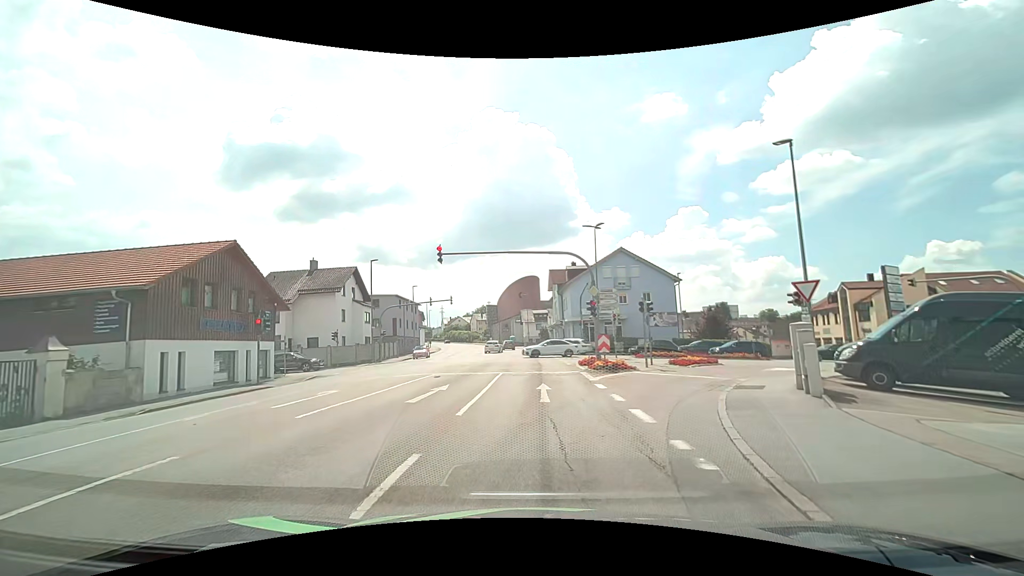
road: tertiary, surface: asphalt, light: Day
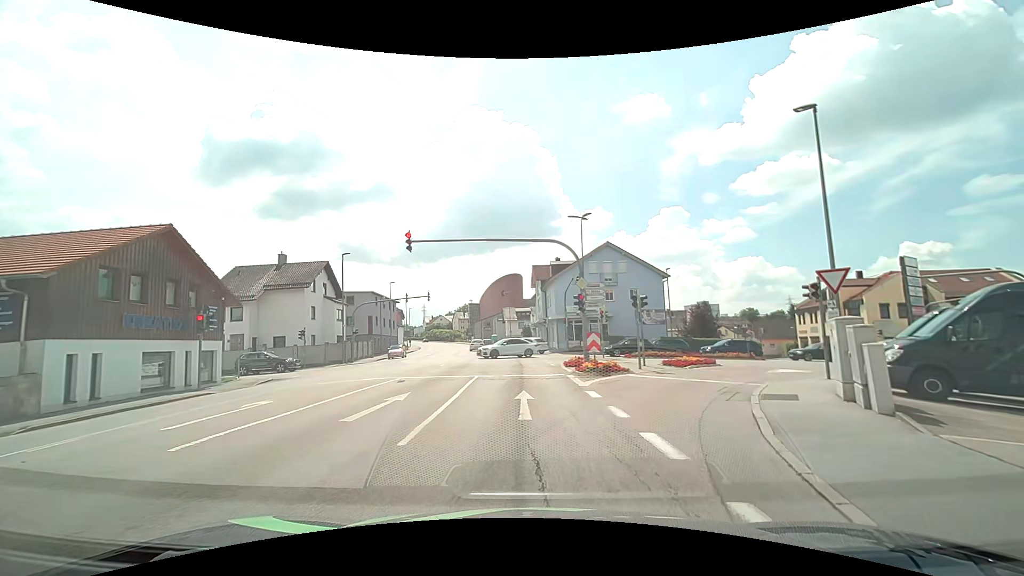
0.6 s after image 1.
(+0.1, +2.7) m; +4°
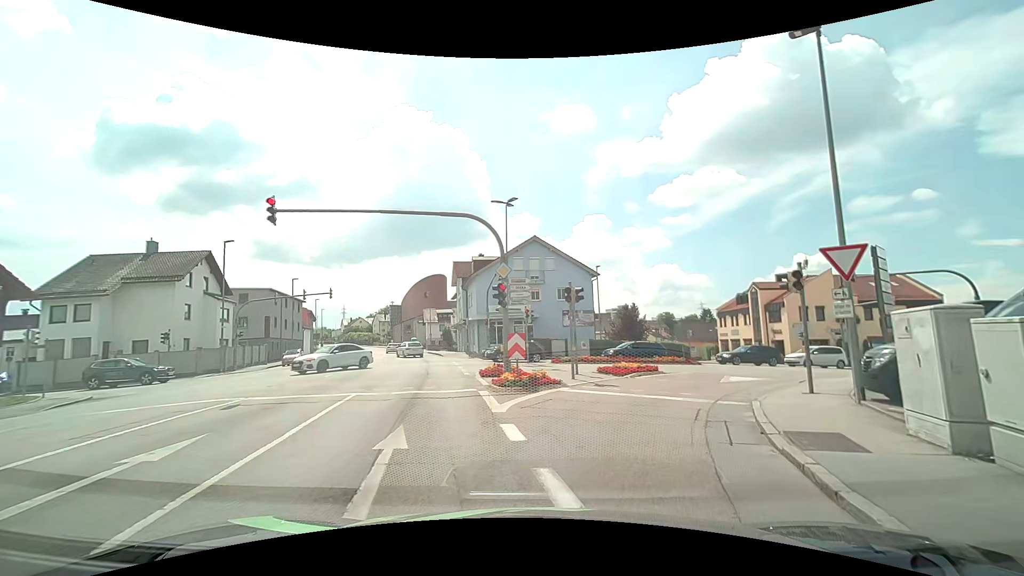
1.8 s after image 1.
(+0.2, +4.9) m; +7°
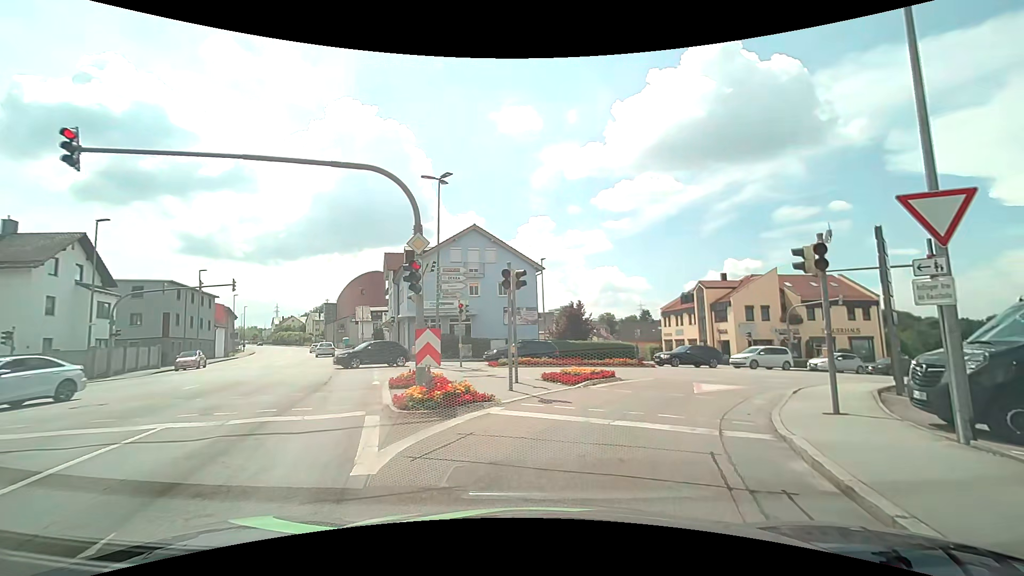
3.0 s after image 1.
(+0.3, +4.4) m; +6°
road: tertiary_link
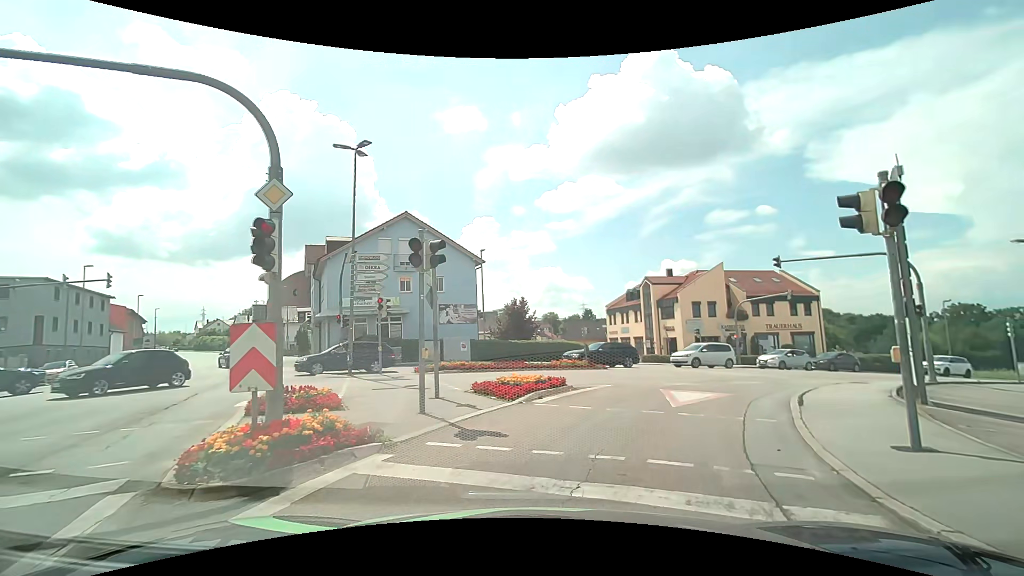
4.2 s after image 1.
(+0.3, +4.0) m; +6°
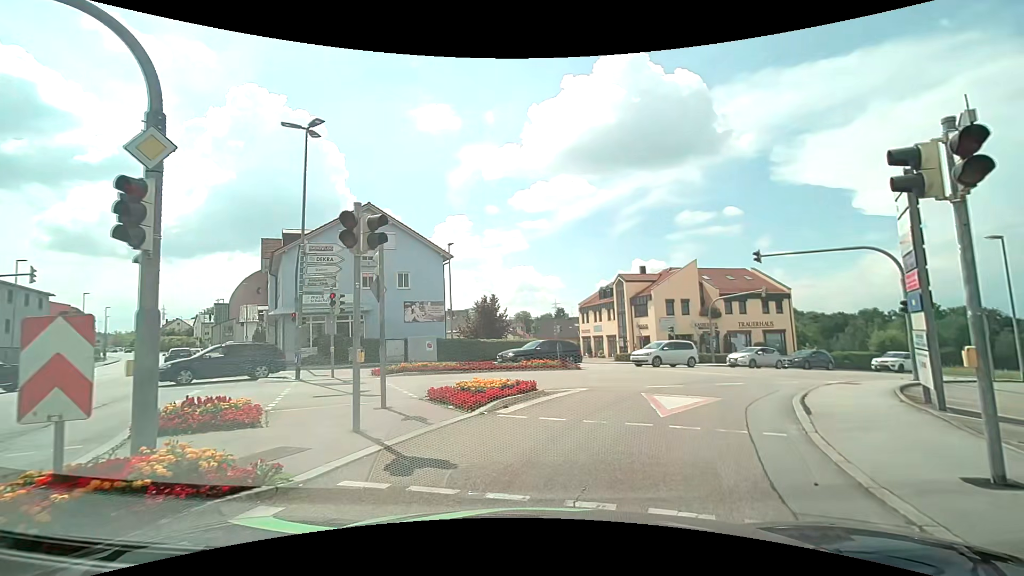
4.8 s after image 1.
(+0.1, +1.7) m; +5°
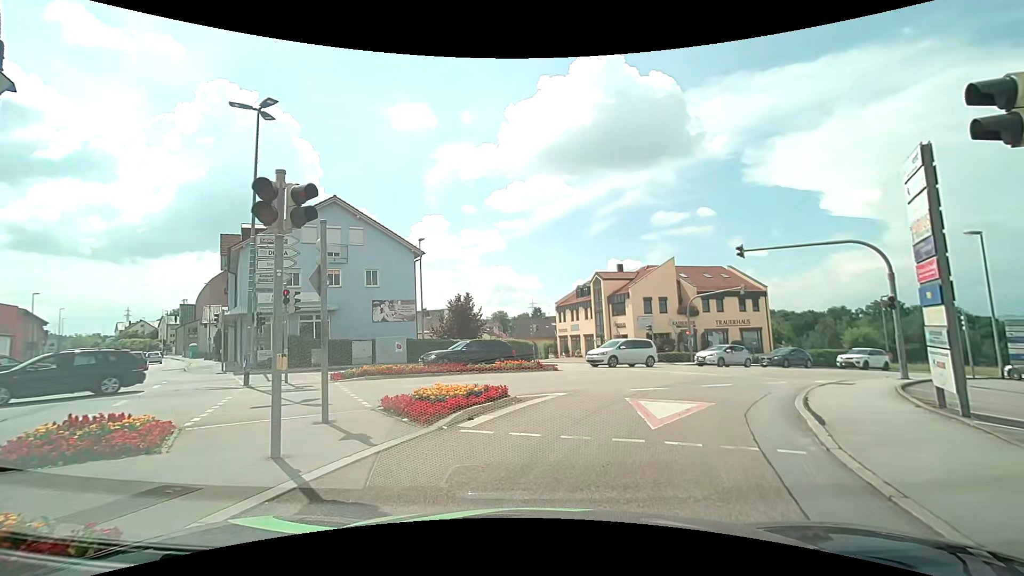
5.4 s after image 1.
(0.0, +1.4) m; +1°
